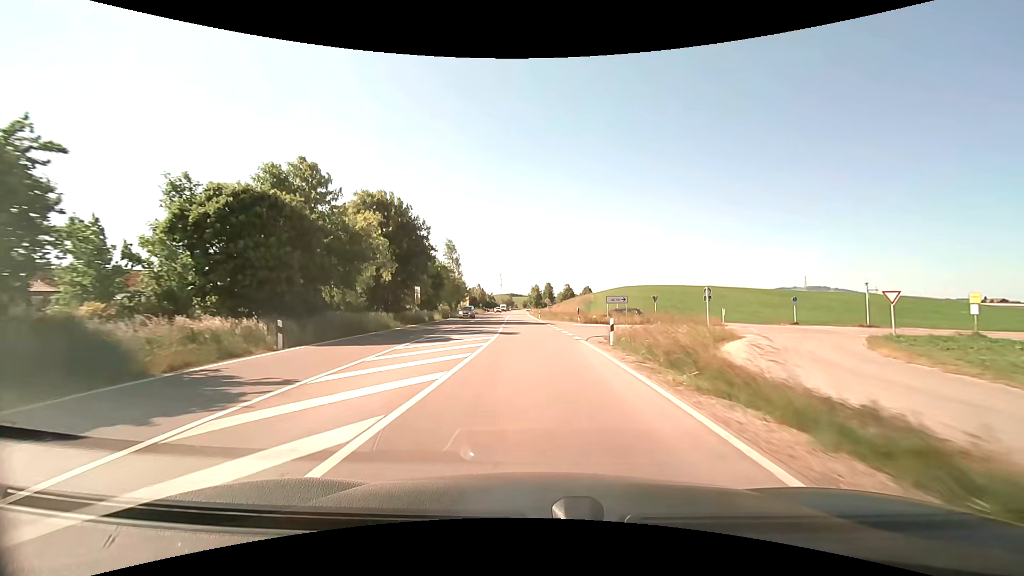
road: primary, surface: asphalt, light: Day
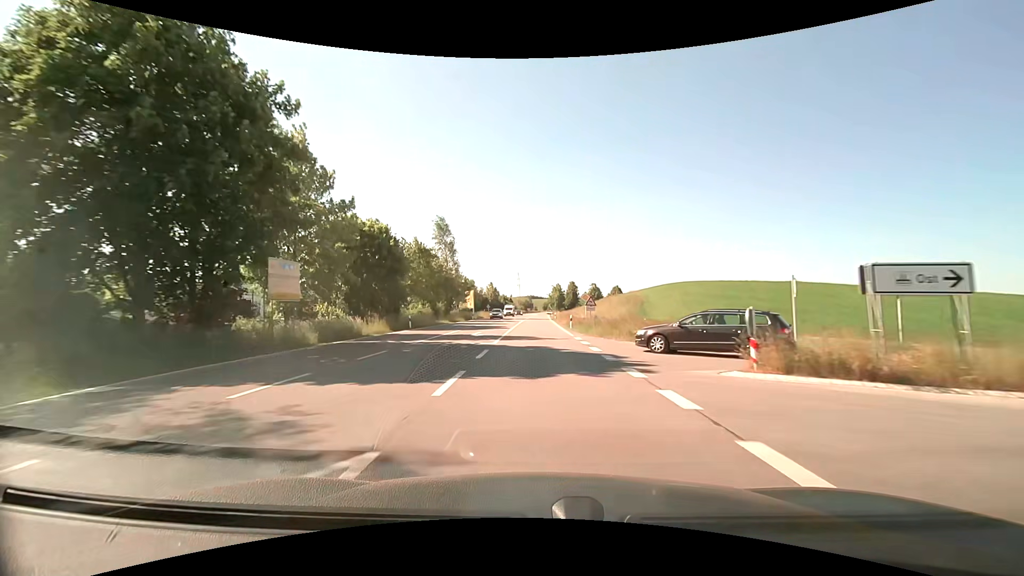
(-0.6, +30.8) m; -2°
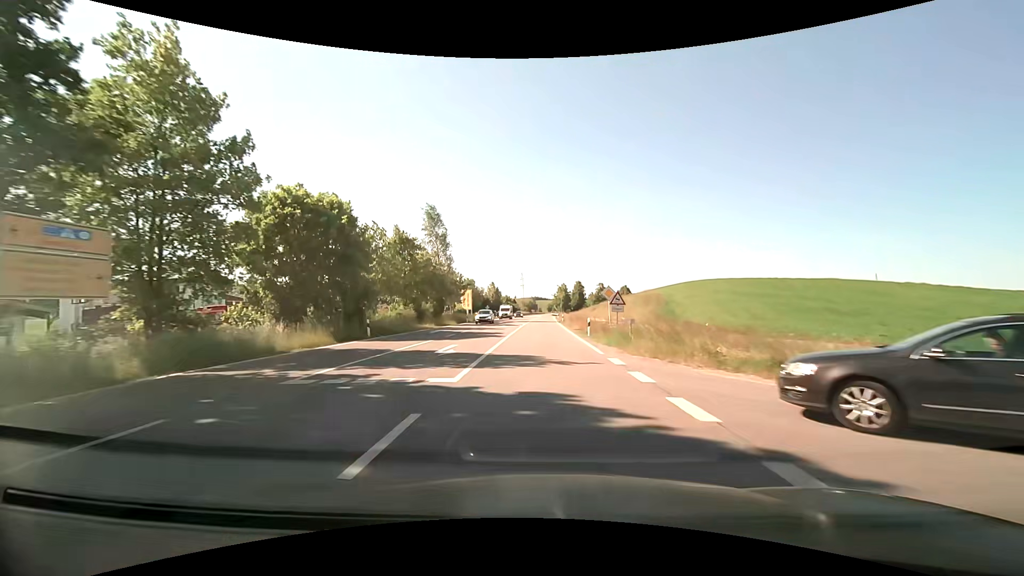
(0.0, +10.5) m; -1°
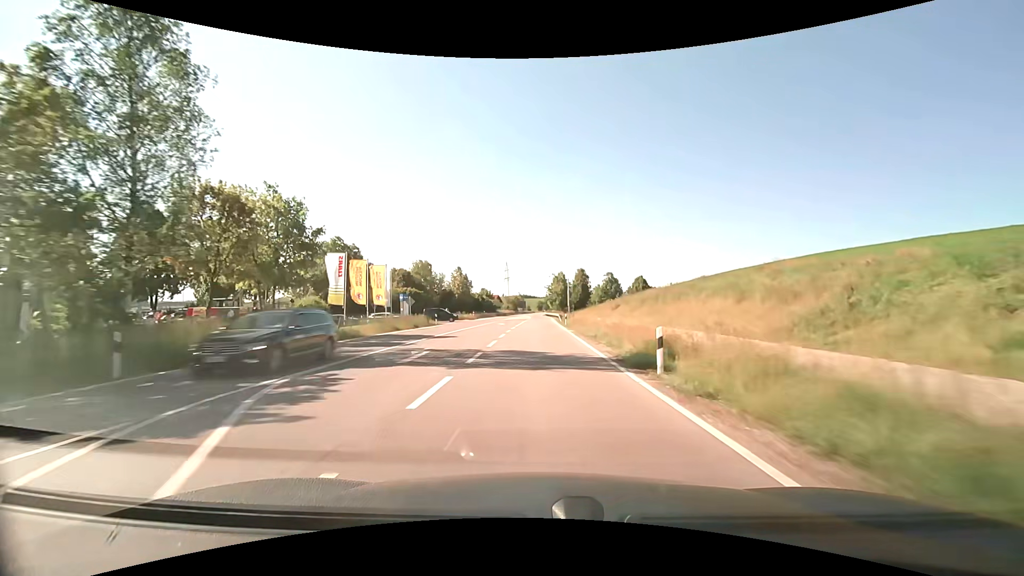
(+0.4, +53.8) m; +1°
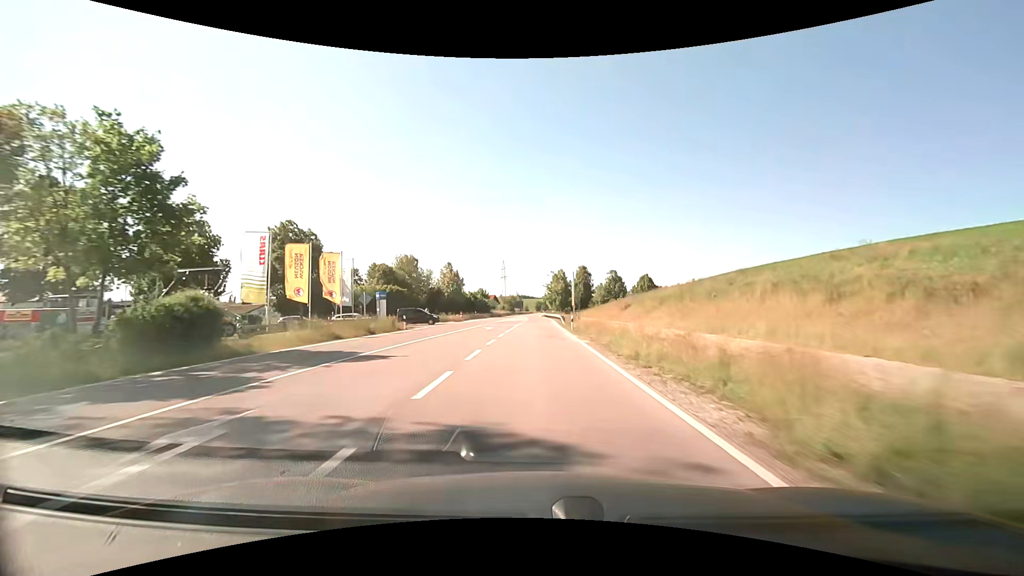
(-0.1, +10.9) m; 0°
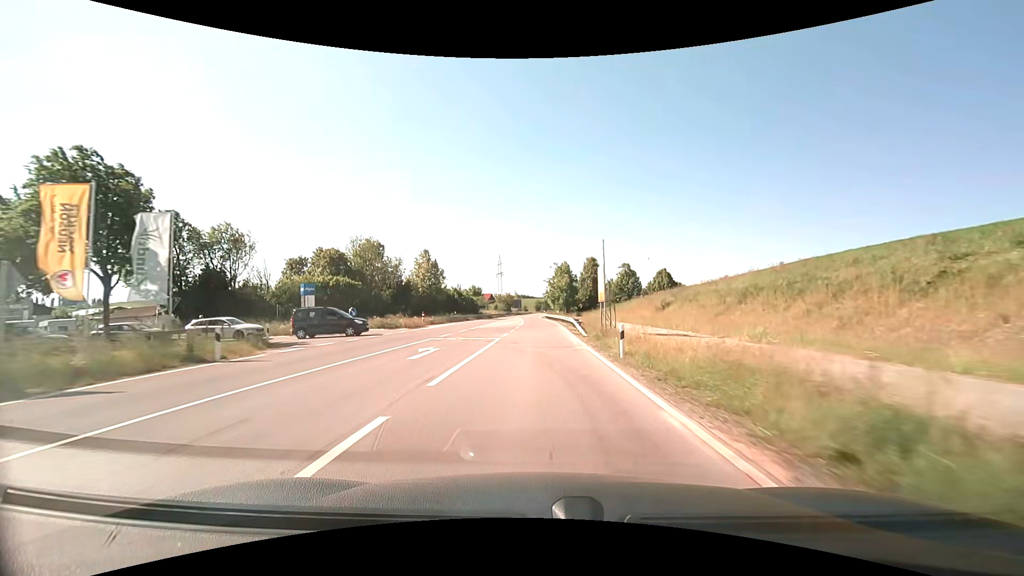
(+0.2, +22.0) m; +1°
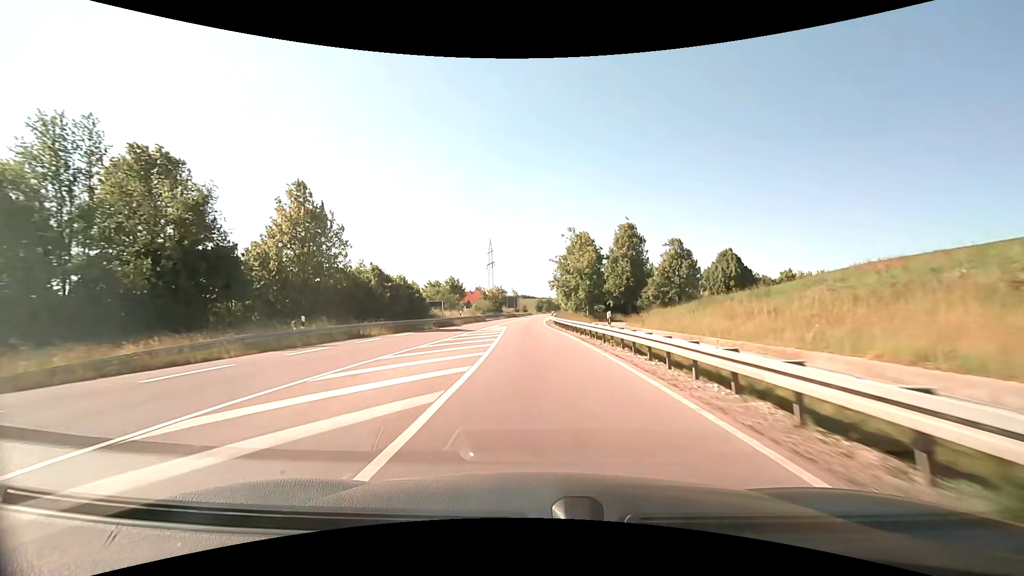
(-0.1, +44.3) m; -1°
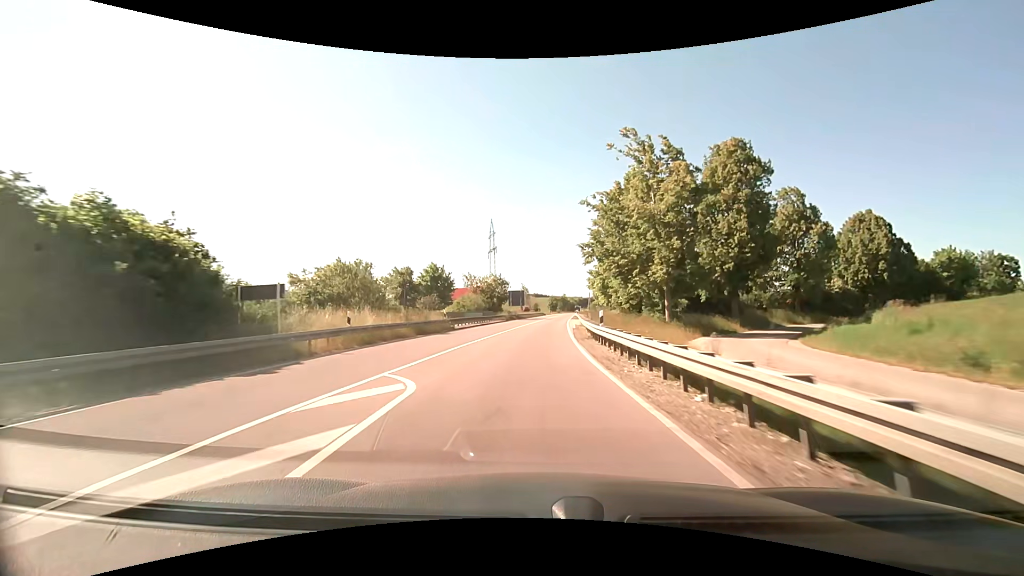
(+0.1, +33.3) m; -1°
(0, +10) (0, +20) (0, +30) (+1, +40) (+1, +50) (+1, +60) (+2, +70) (+3, +80) (+4, +90) (+4, +100) m
